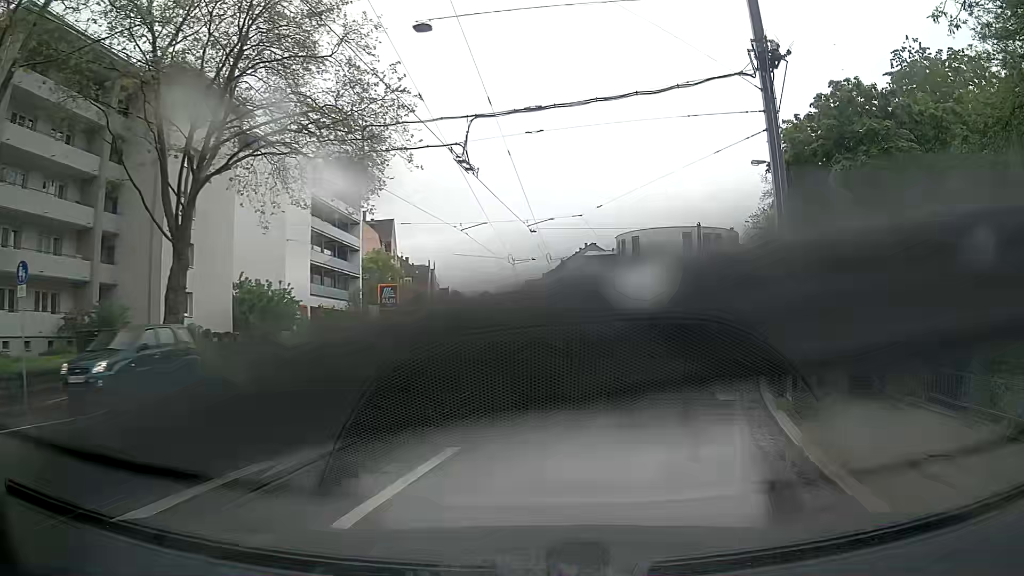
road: primary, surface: asphalt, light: Day
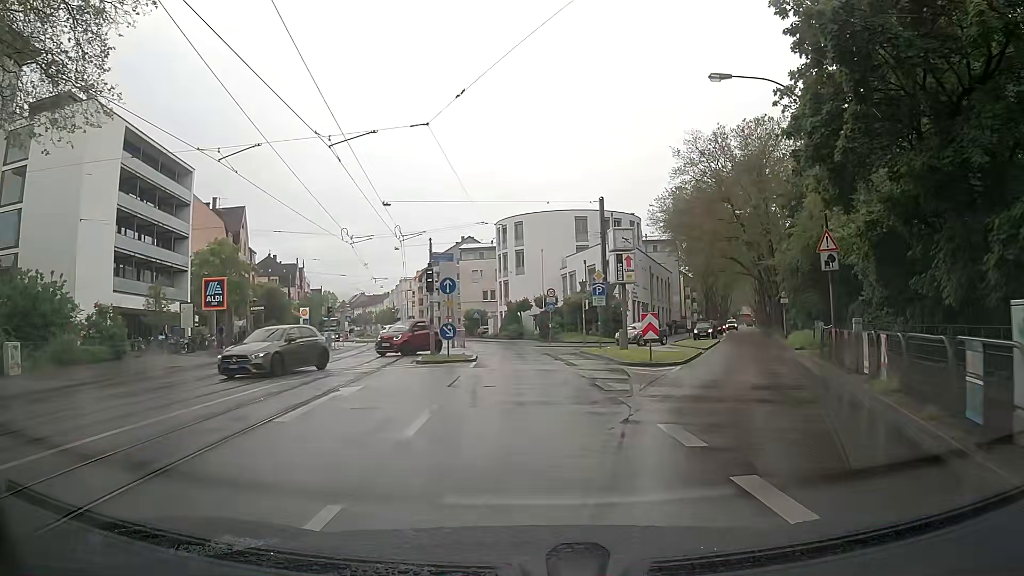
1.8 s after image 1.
(+1.8, +13.6) m; +11°
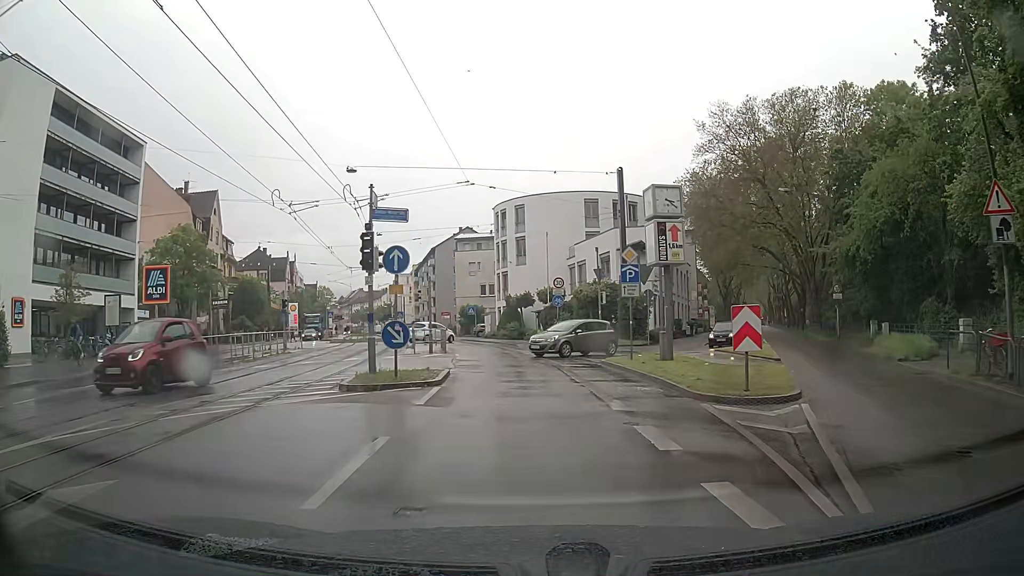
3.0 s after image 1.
(+0.1, +9.1) m; +1°
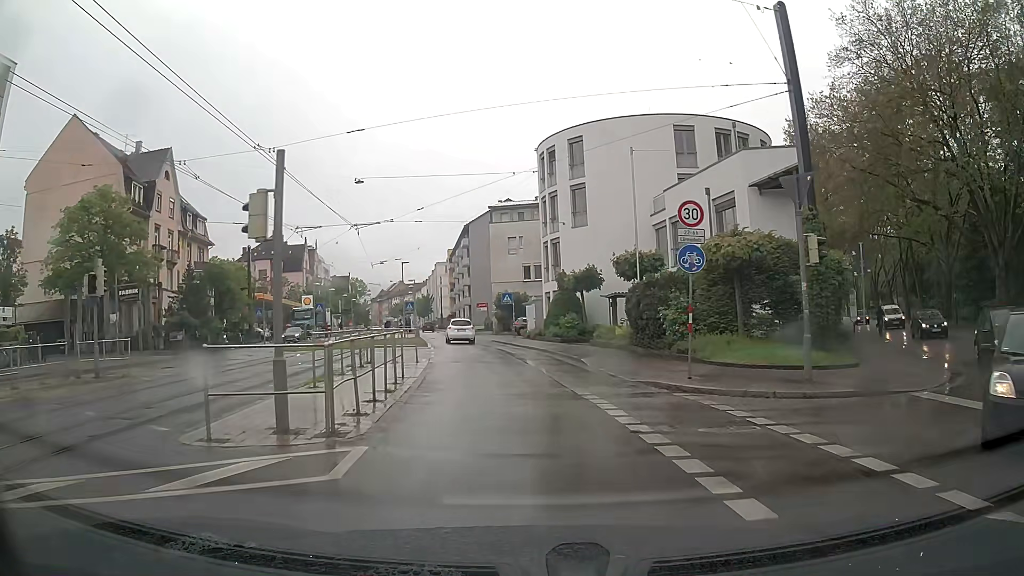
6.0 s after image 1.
(-0.9, +21.7) m; -5°
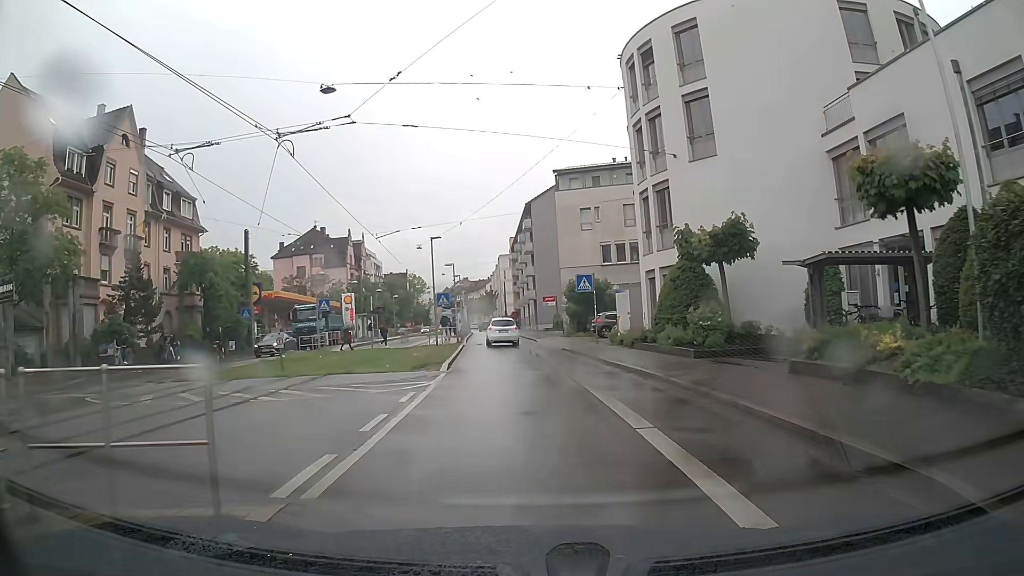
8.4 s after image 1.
(-0.7, +16.7) m; -5°
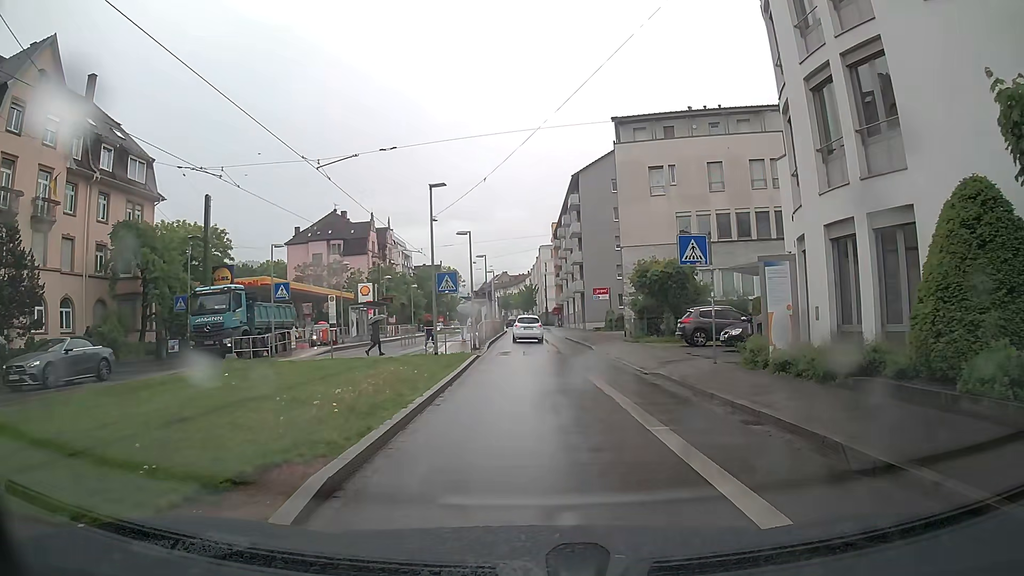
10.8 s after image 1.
(-0.6, +14.4) m; -3°
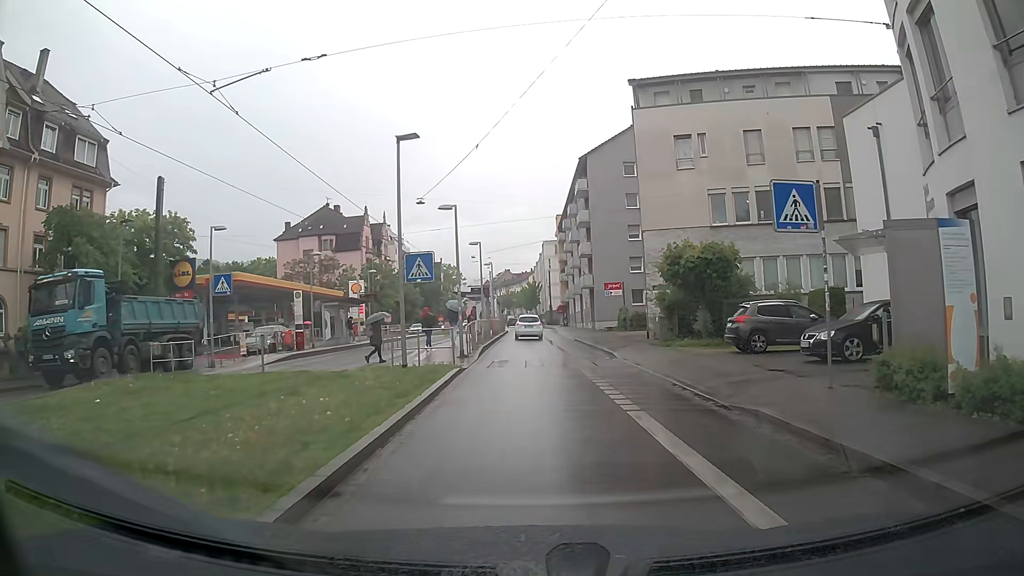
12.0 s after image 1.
(-0.1, +6.7) m; -2°
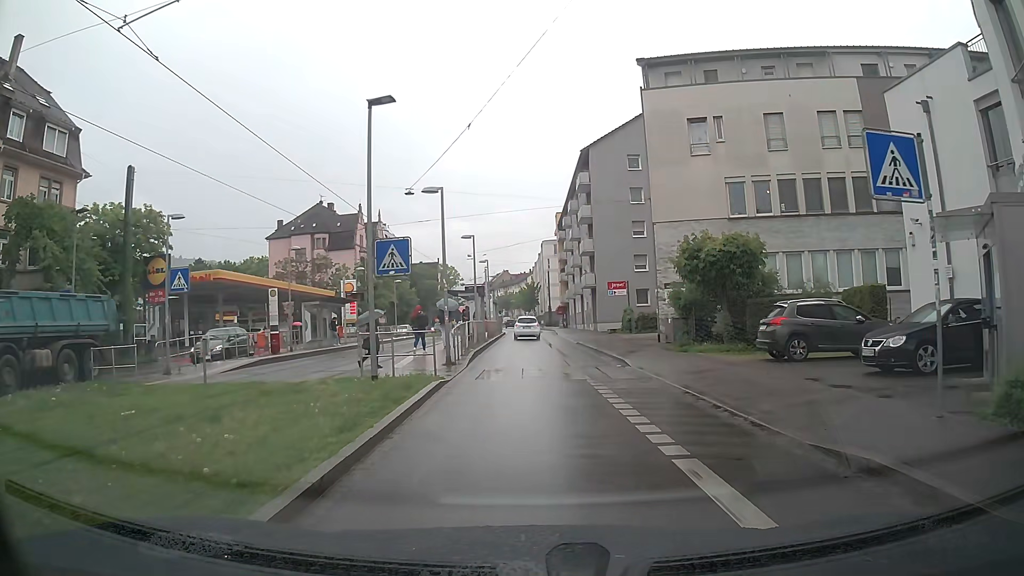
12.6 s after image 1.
(+0.1, +3.3) m; +1°
(0, +10) (0, +20) (0, +30) (0, +40) (0, +50) (0, +60) (0, +70) (0, +80) (-1, +90) (-1, +100) m
